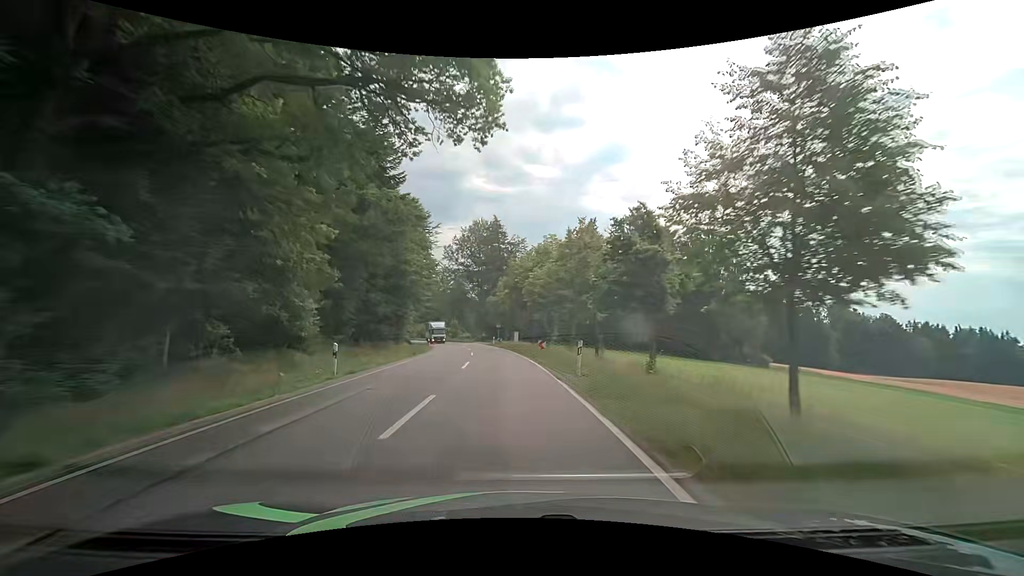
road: tertiary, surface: asphalt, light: Day
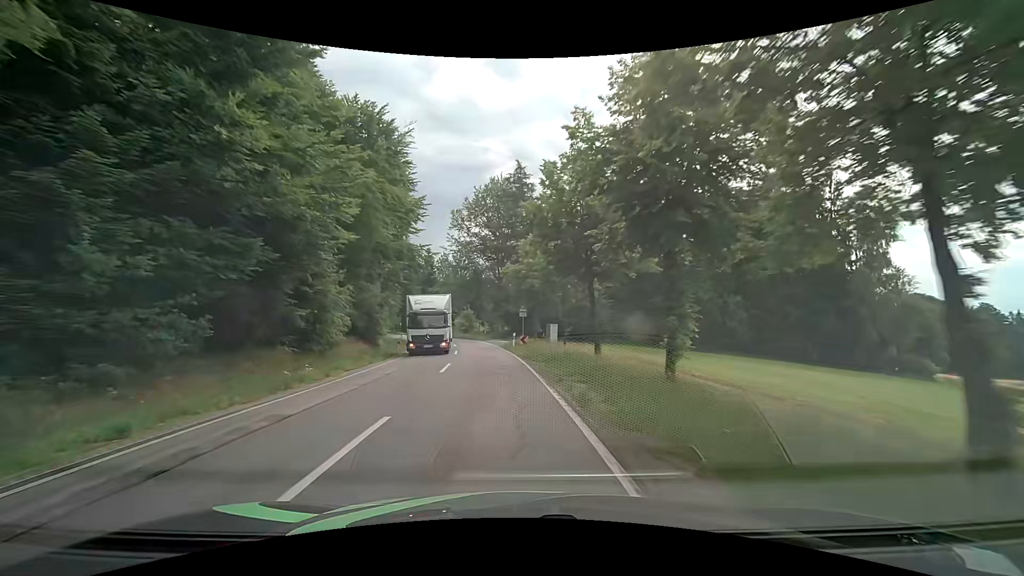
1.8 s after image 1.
(-0.6, +26.4) m; -4°
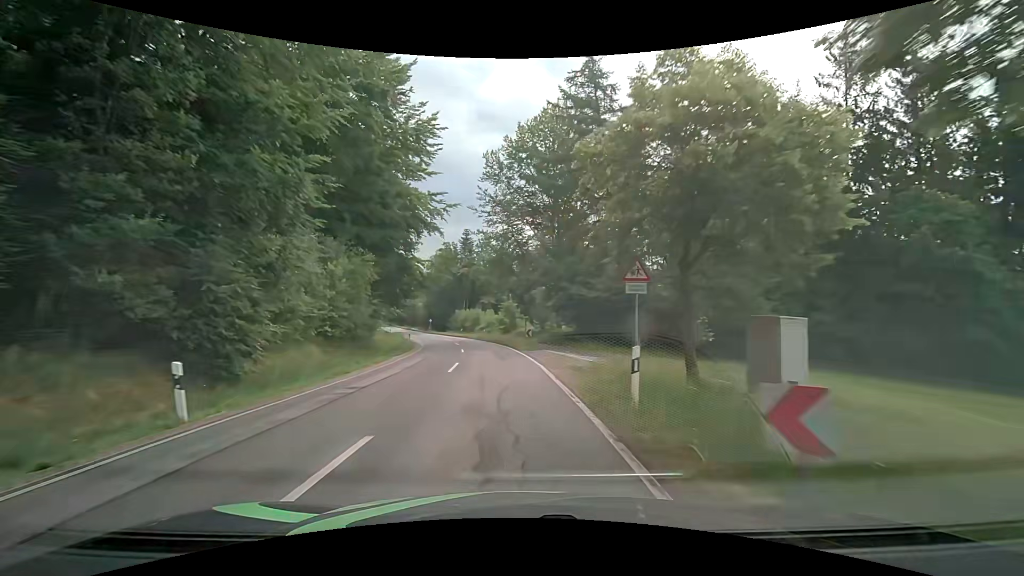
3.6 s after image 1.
(-1.1, +25.4) m; -6°
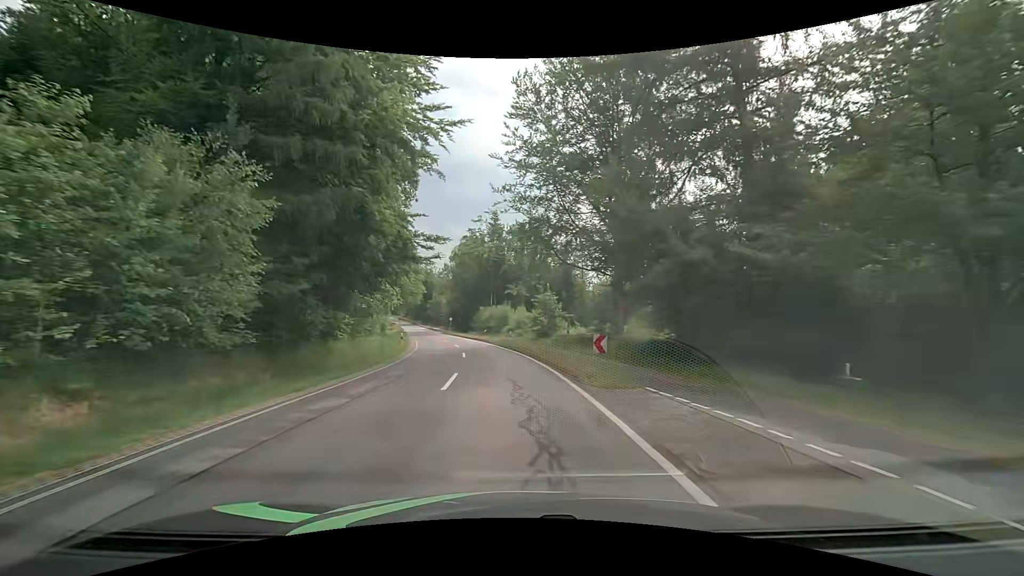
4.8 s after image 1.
(-0.6, +16.4) m; -4°
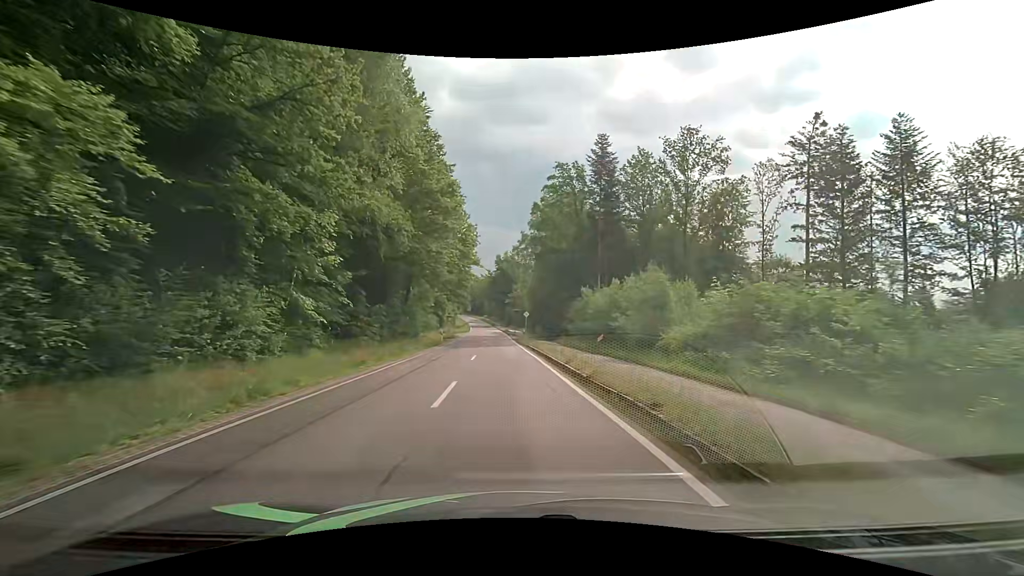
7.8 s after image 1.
(-3.4, +39.1) m; -10°
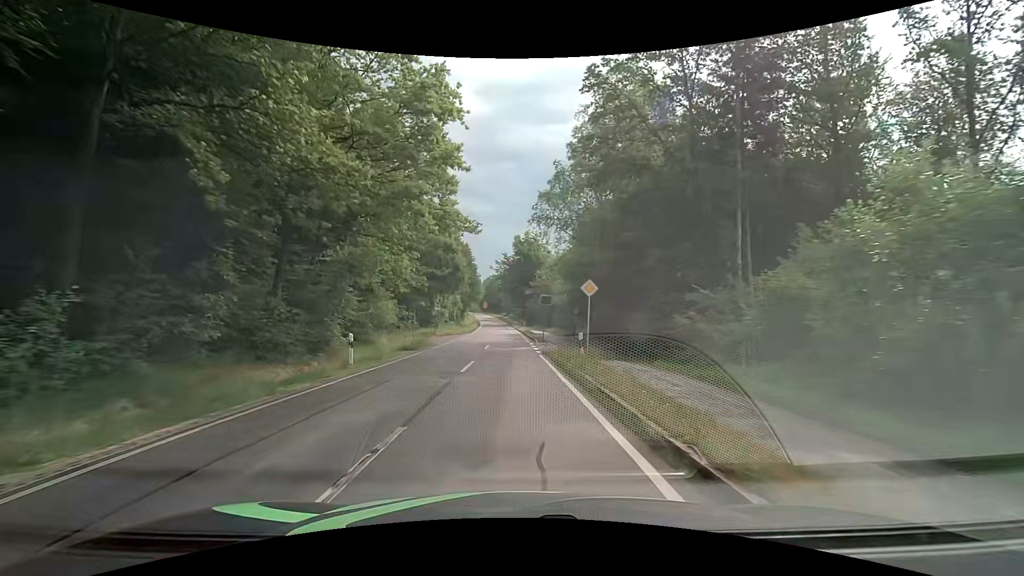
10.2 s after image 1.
(-1.3, +29.7) m; -3°
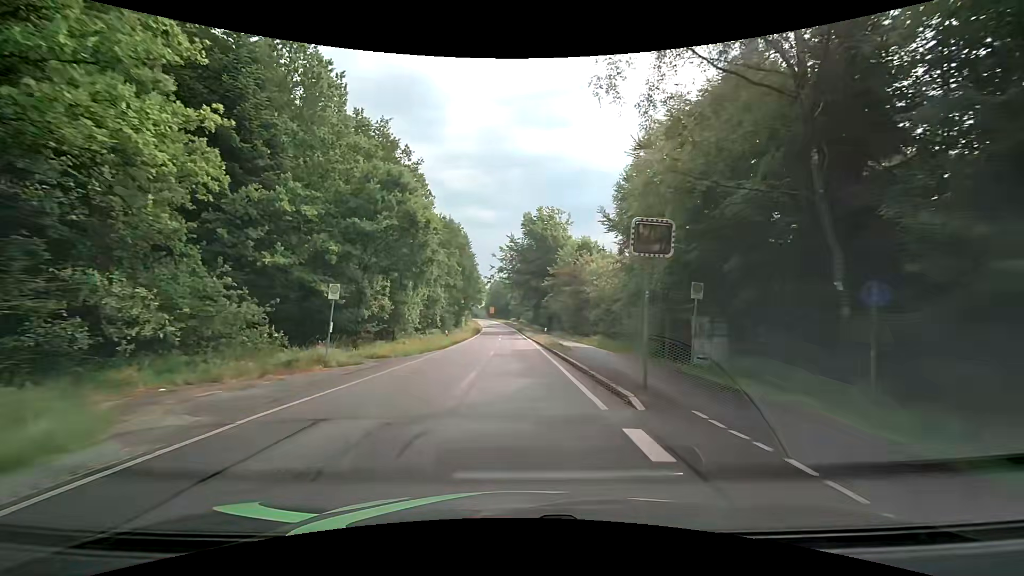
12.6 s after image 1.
(-0.5, +28.1) m; -2°
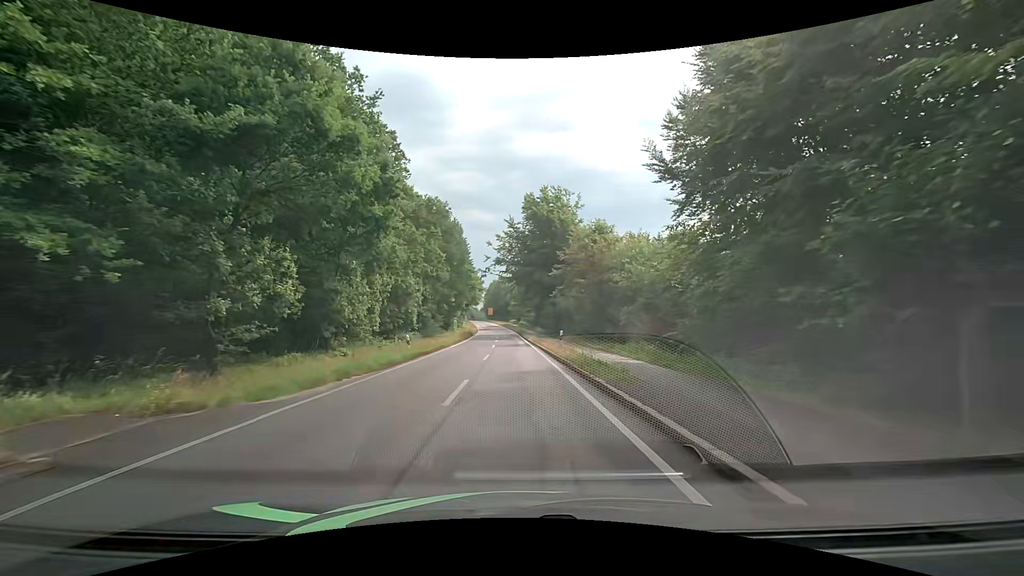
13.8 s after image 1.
(+0.1, +13.5) m; 0°
(0, +10) (0, +20) (0, +30) (0, +40) (-1, +50) (-1, +60) (-1, +70) (-2, +80) (-2, +90) (-3, +100) m
